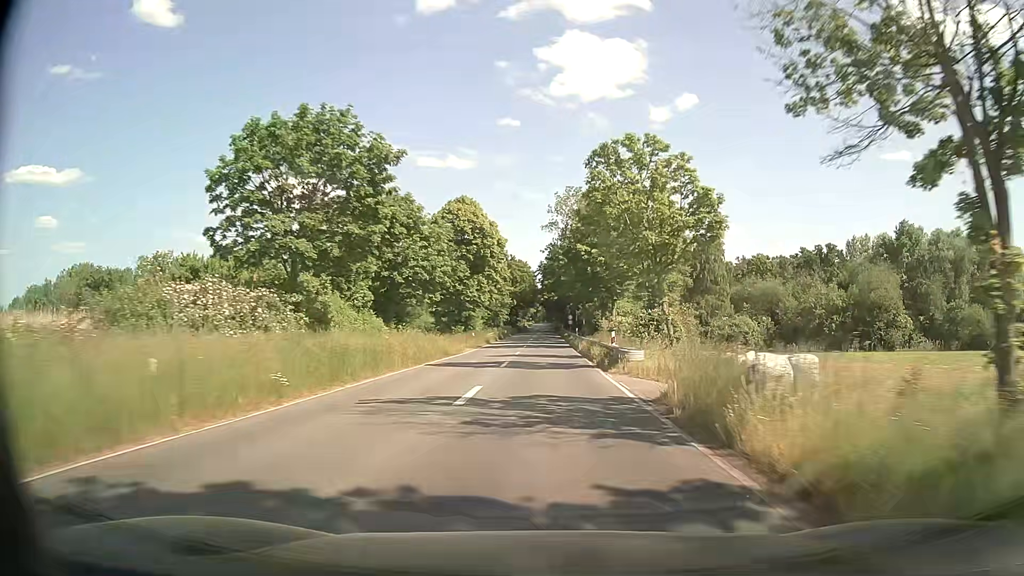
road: primary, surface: asphalt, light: Day
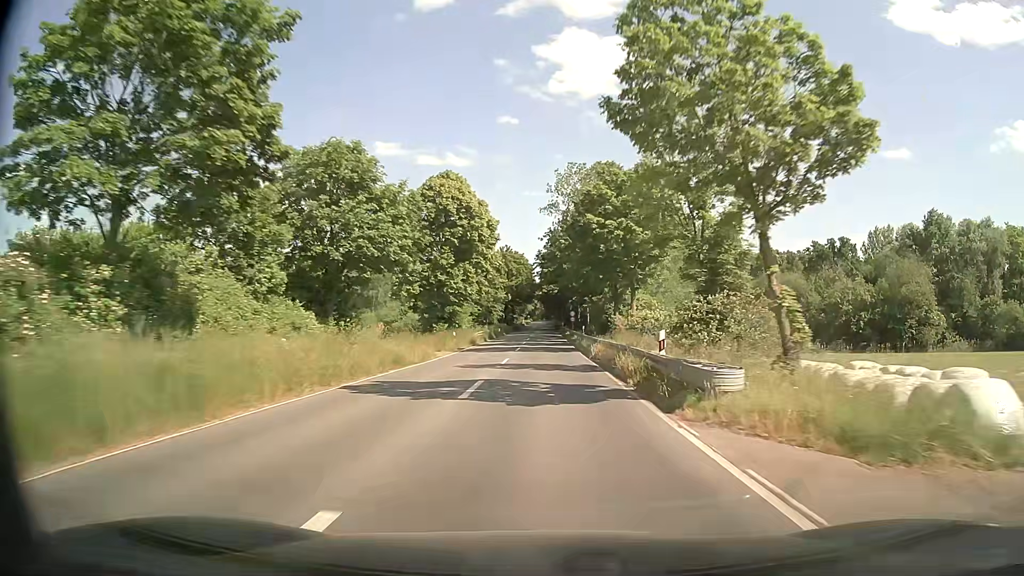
(0.0, +11.2) m; 0°
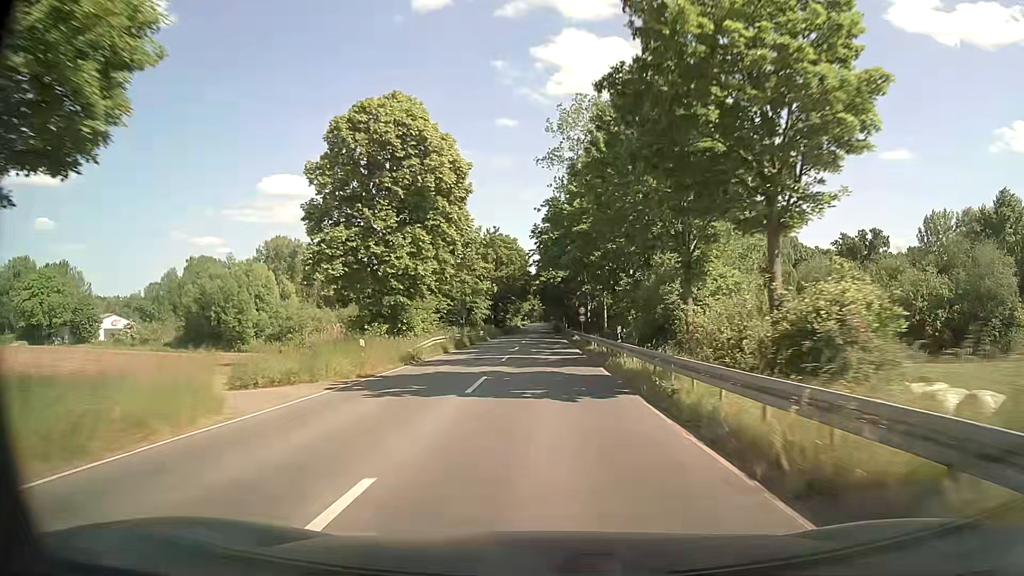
(+0.1, +22.7) m; 0°
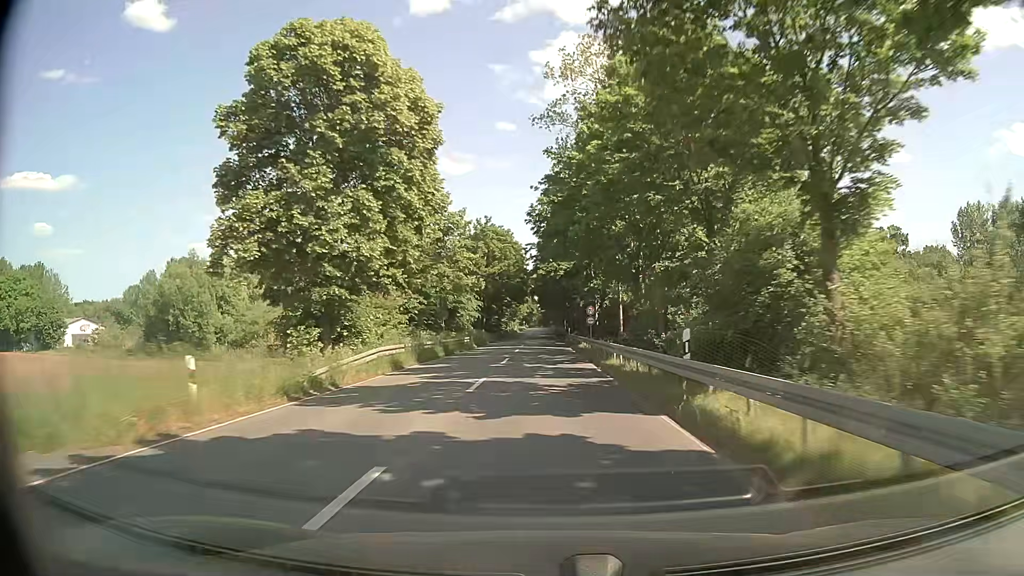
(0.0, +11.4) m; 0°
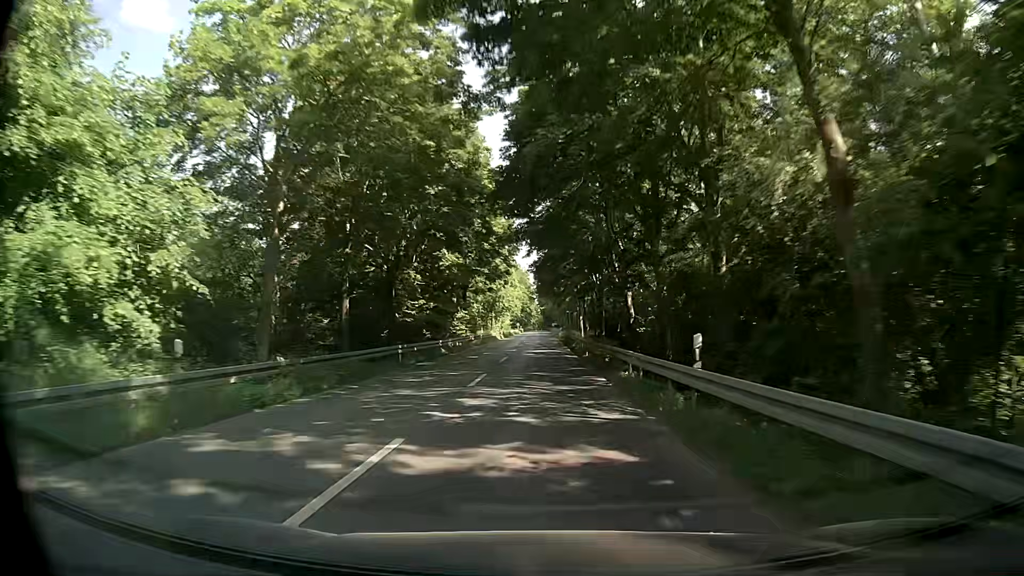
(-0.2, +57.7) m; -1°
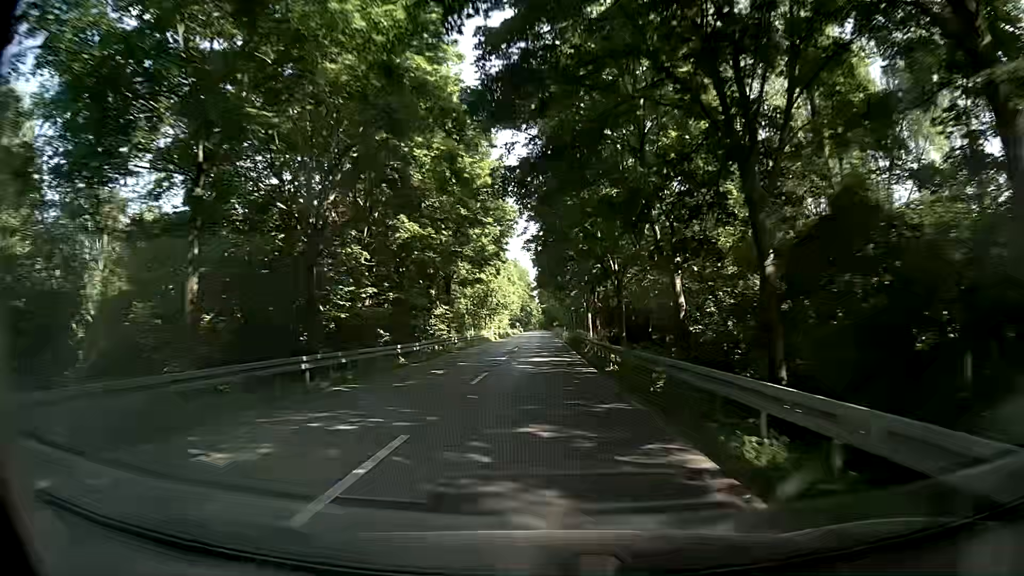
(+0.1, +11.6) m; +1°
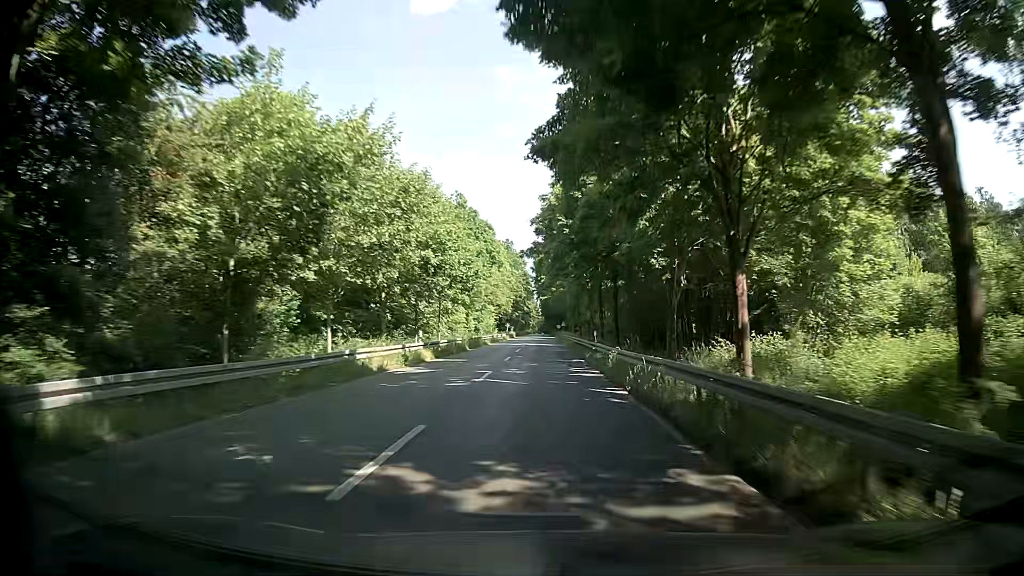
(-0.3, +46.7) m; 0°
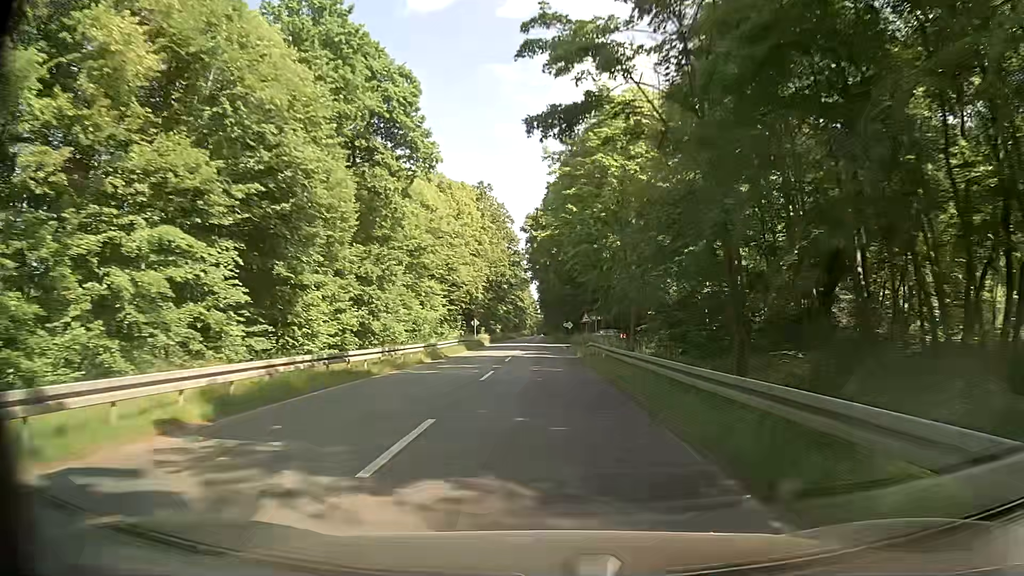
(-0.8, +58.6) m; -1°
(0, +10) (0, +20) (+1, +30) (+1, +40) (+1, +50) (+1, +60) (+1, +70) (+1, +80) (+1, +90) (+2, +100) m
